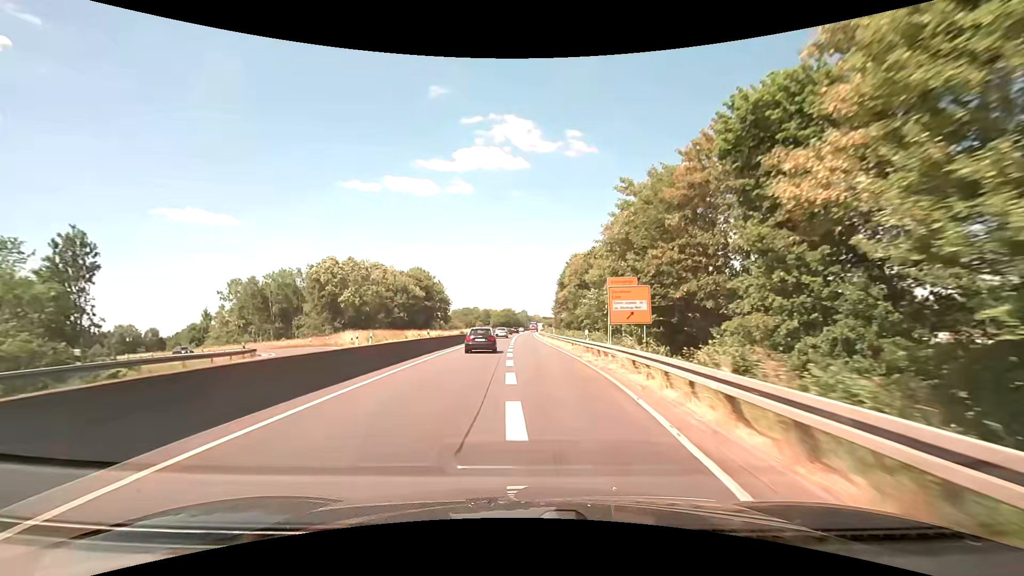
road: trunk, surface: asphalt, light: Day
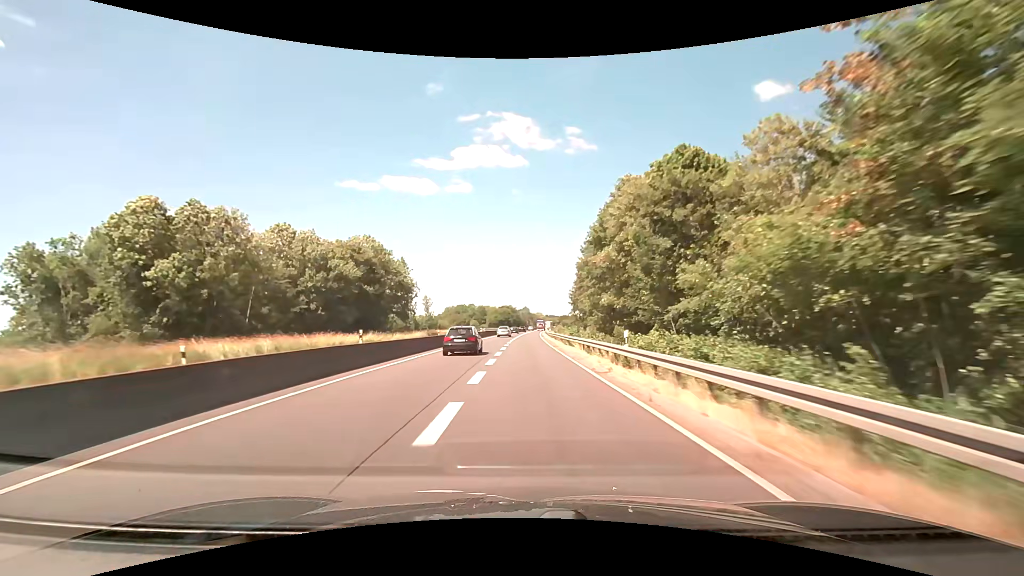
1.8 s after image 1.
(-0.1, +42.7) m; 0°
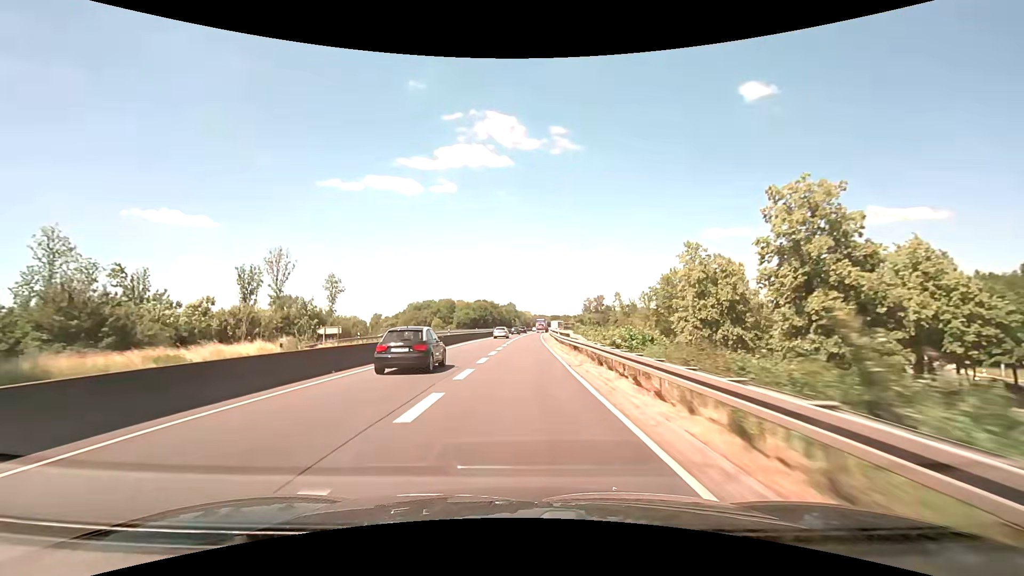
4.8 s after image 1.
(+1.0, +76.9) m; +1°
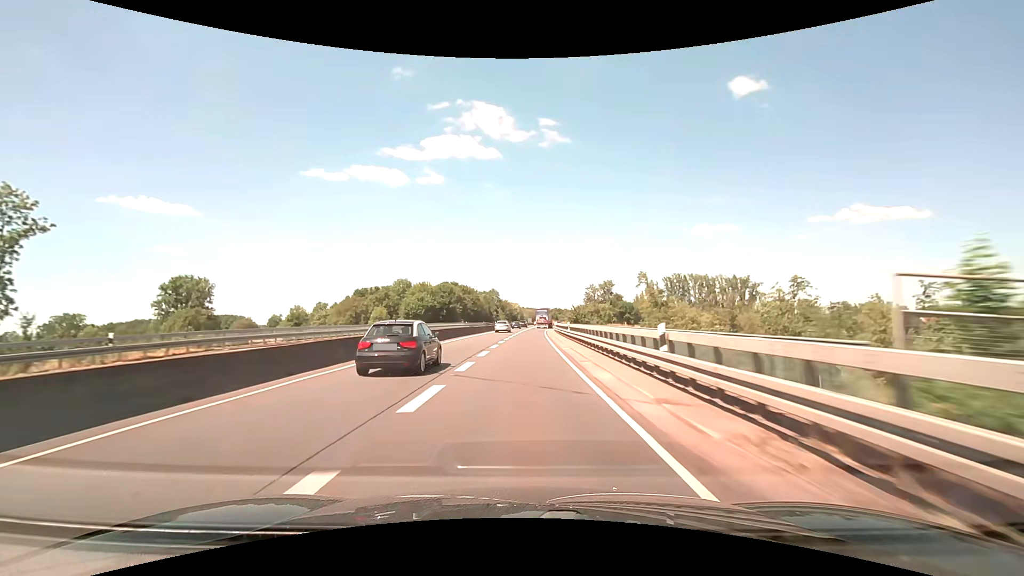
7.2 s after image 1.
(+0.7, +59.3) m; +1°
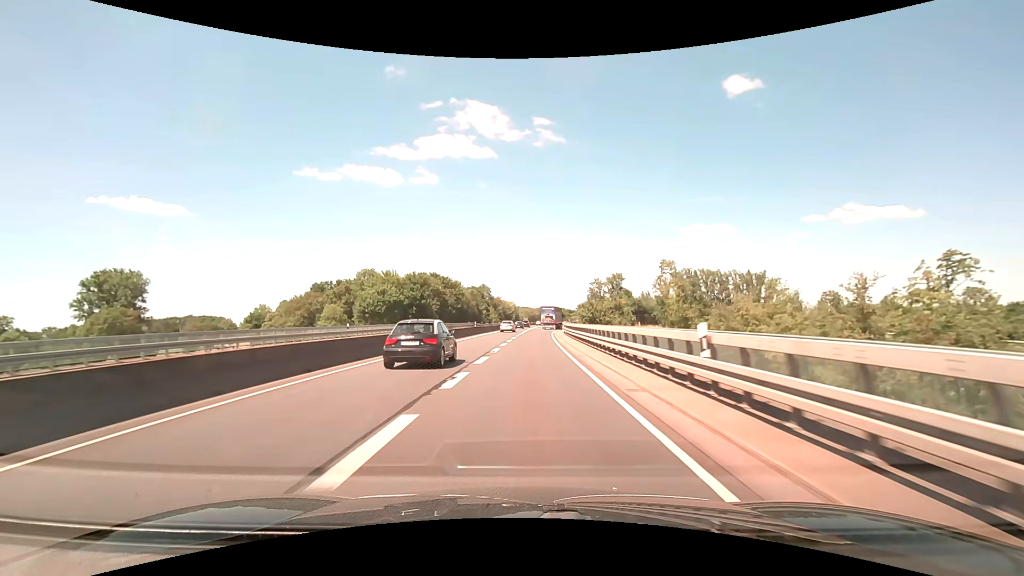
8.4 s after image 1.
(+0.1, +27.2) m; +1°
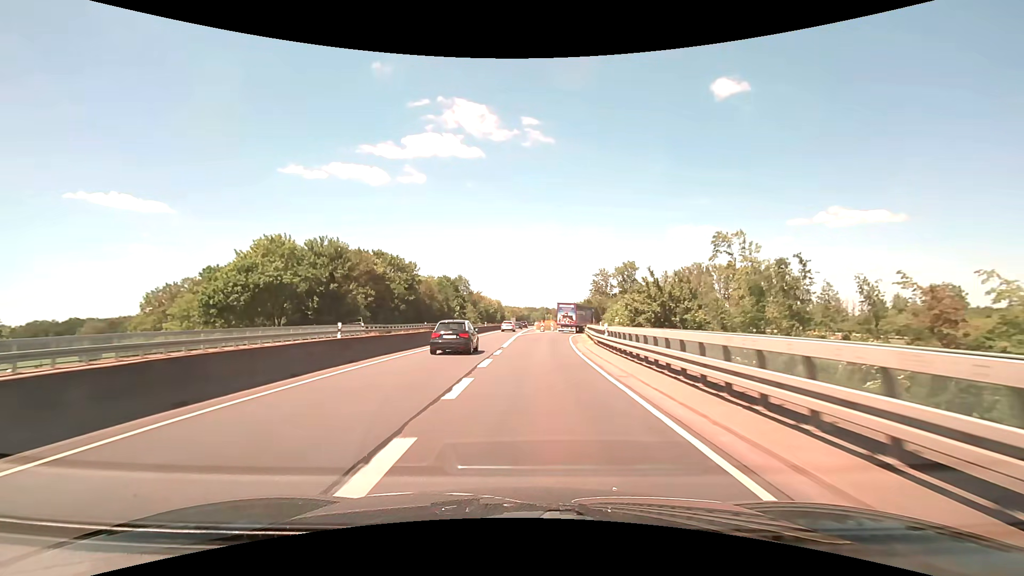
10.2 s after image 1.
(+0.3, +37.1) m; +1°
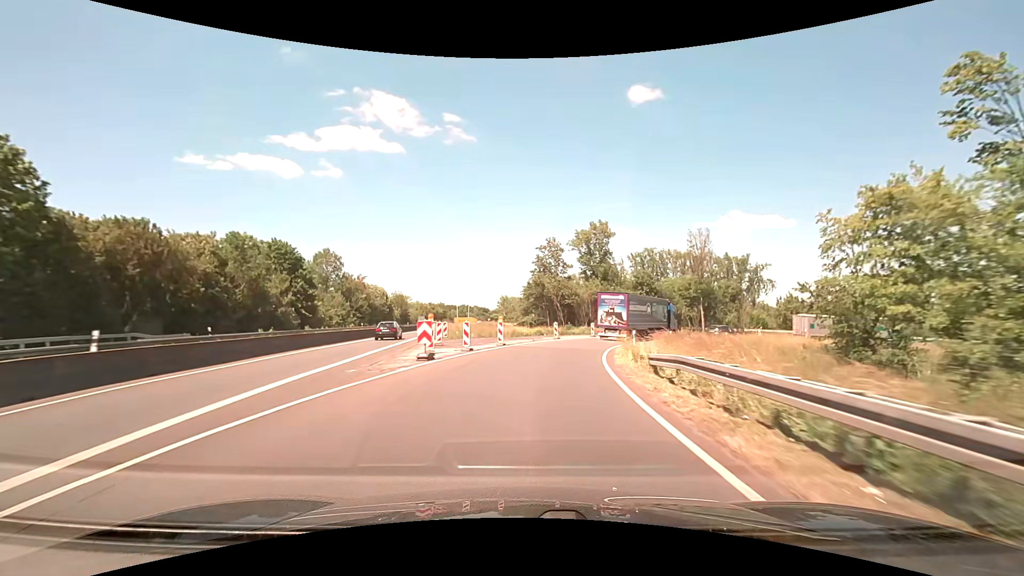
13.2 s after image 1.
(+3.1, +53.1) m; +9°
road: trunk_link
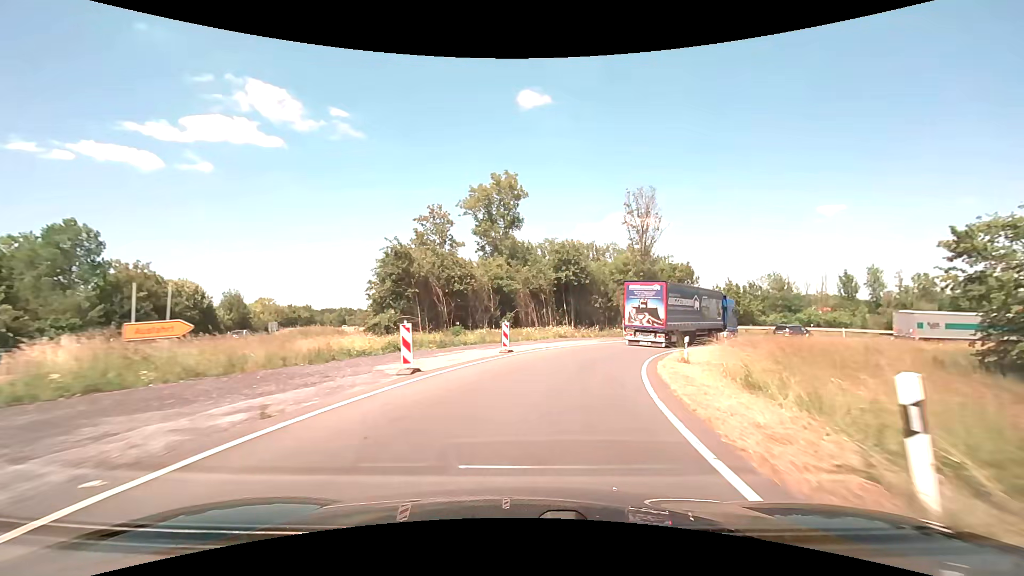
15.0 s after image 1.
(+2.6, +27.0) m; +12°
(+1, +10) (+2, +20) (+5, +29) (+10, +38) (+17, +46) (+25, +51) (+34, +55) (+44, +58) (+54, +58) (+64, +57) m
